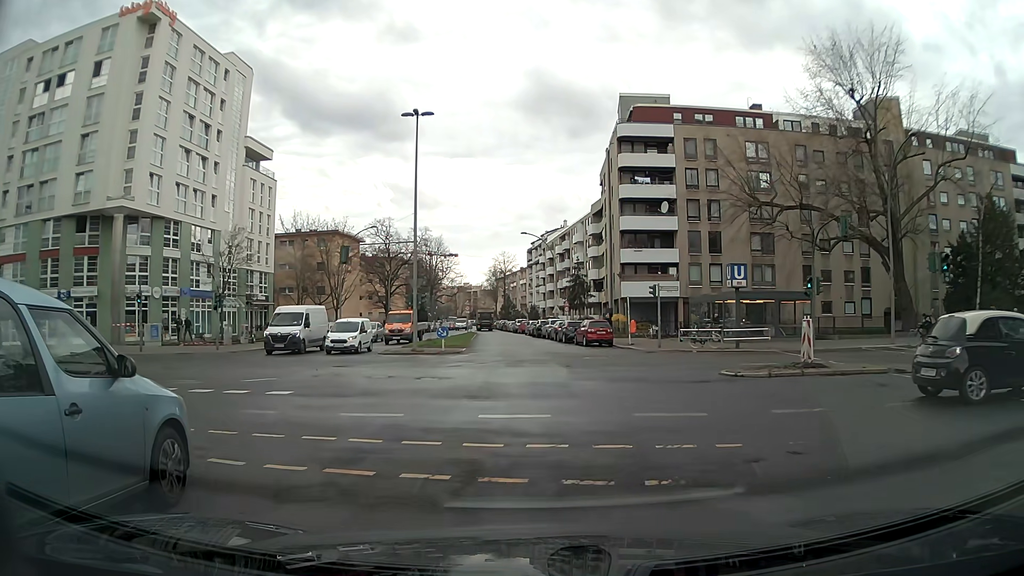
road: tertiary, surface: asphalt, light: Day
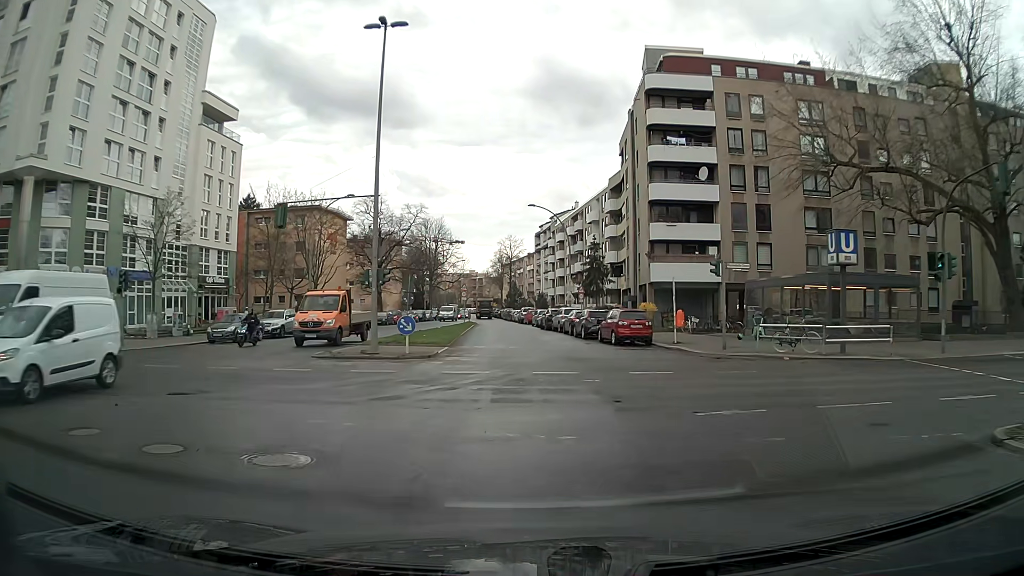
(0.0, +11.2) m; 0°
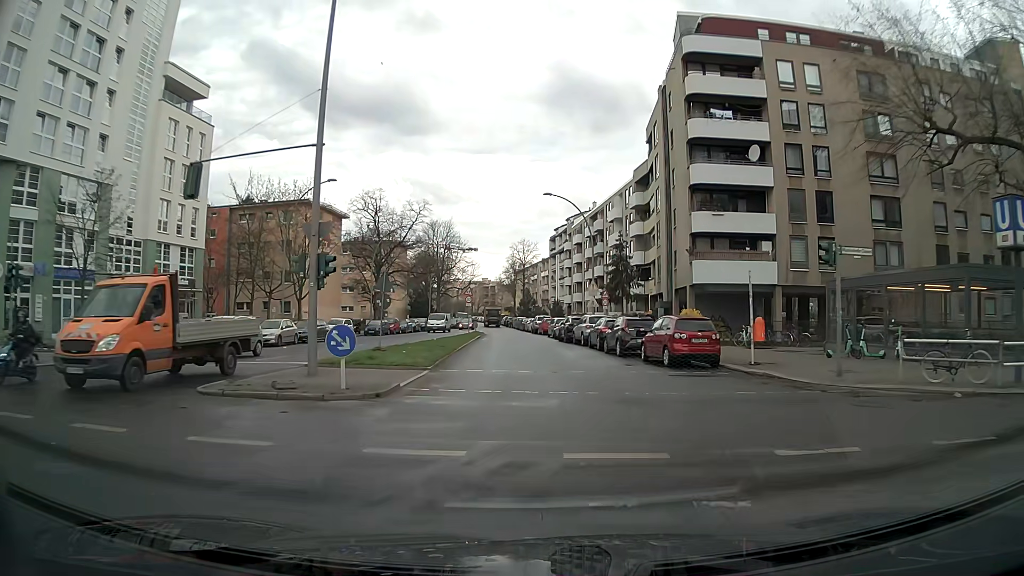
(-0.1, +8.8) m; -1°
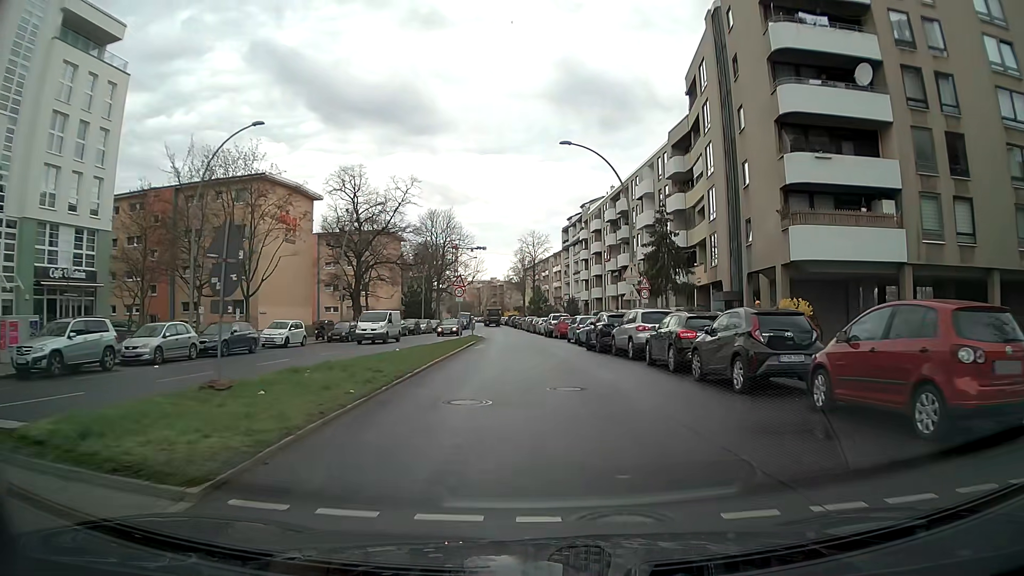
(-0.1, +14.0) m; -1°
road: residential
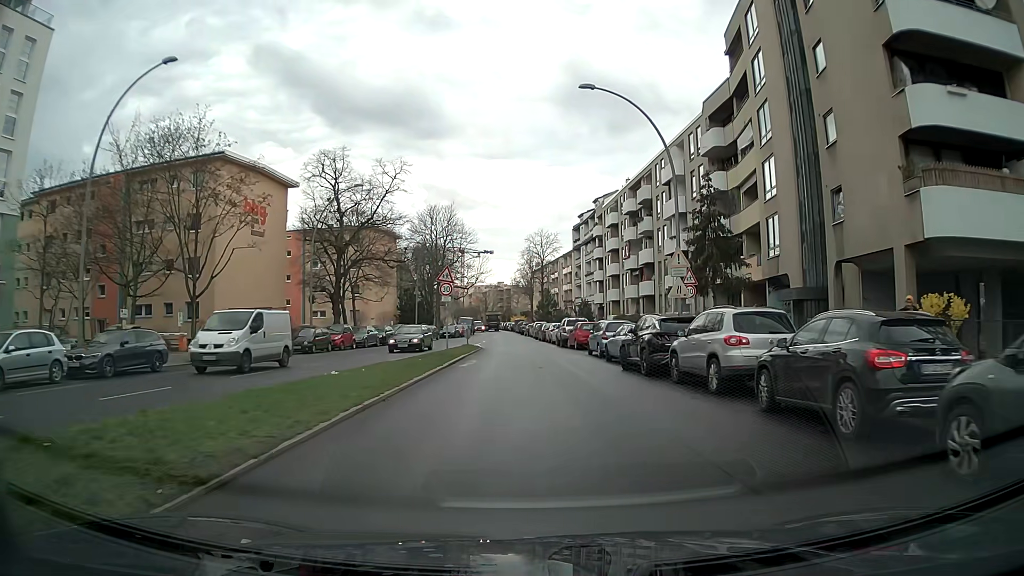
(0.0, +9.3) m; 0°
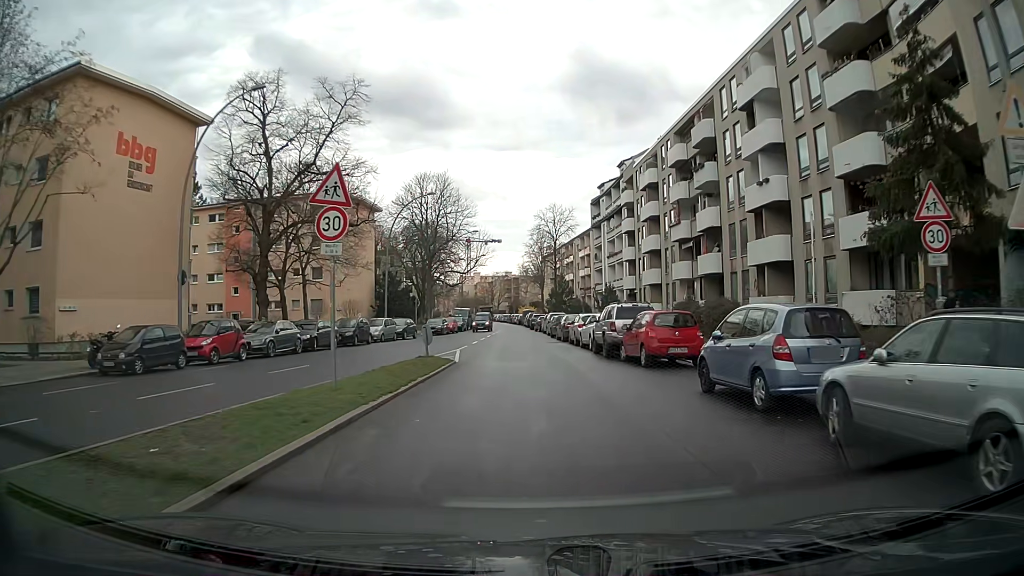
(-0.4, +18.4) m; -2°
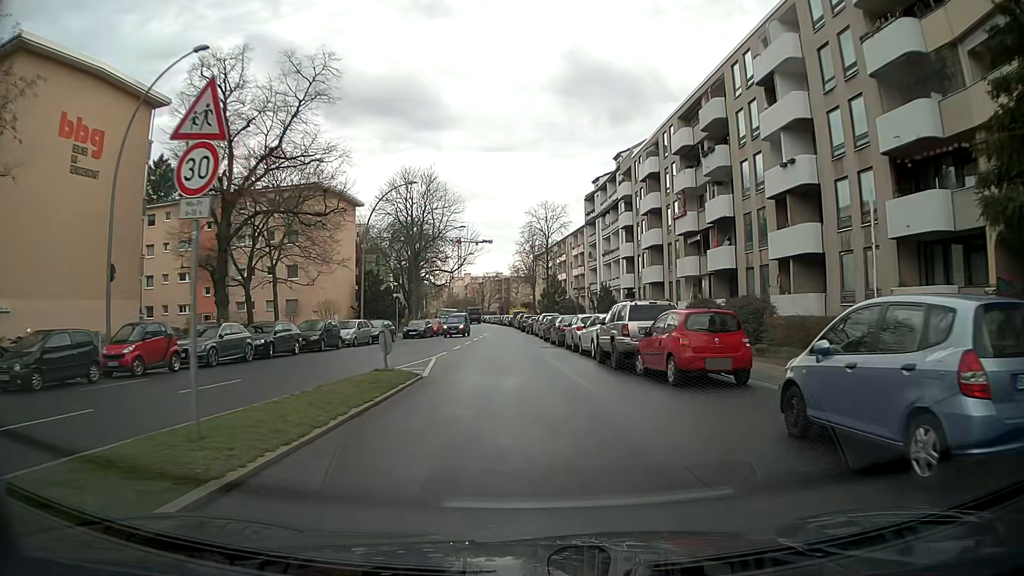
(+0.1, +4.5) m; +3°
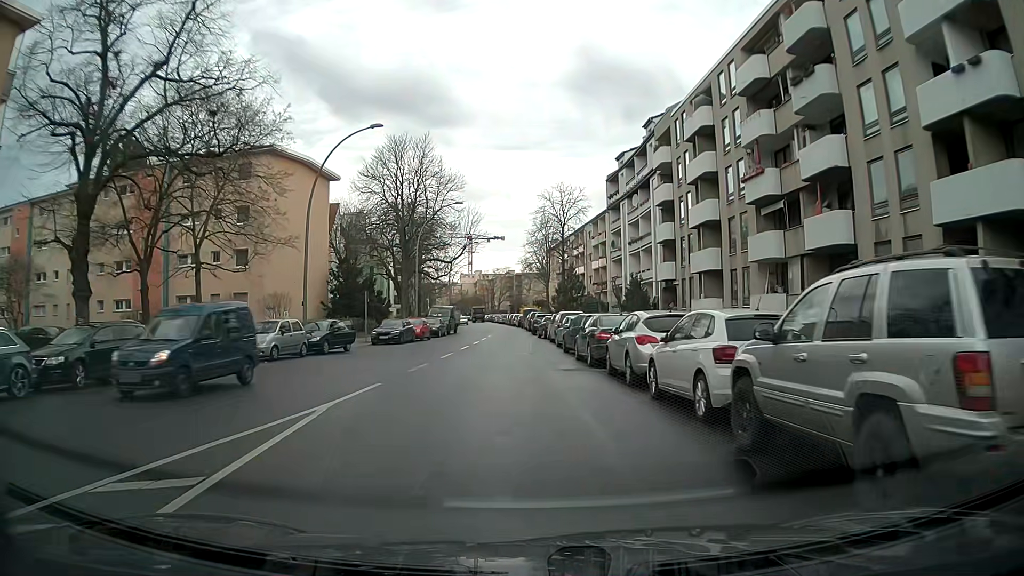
(-0.2, +13.2) m; -3°
(0, +10) (-1, +20) (-1, +30) (-1, +40) (-1, +50) (-2, +60) (-2, +70) (-3, +80) (-4, +90) (-5, +100) m
